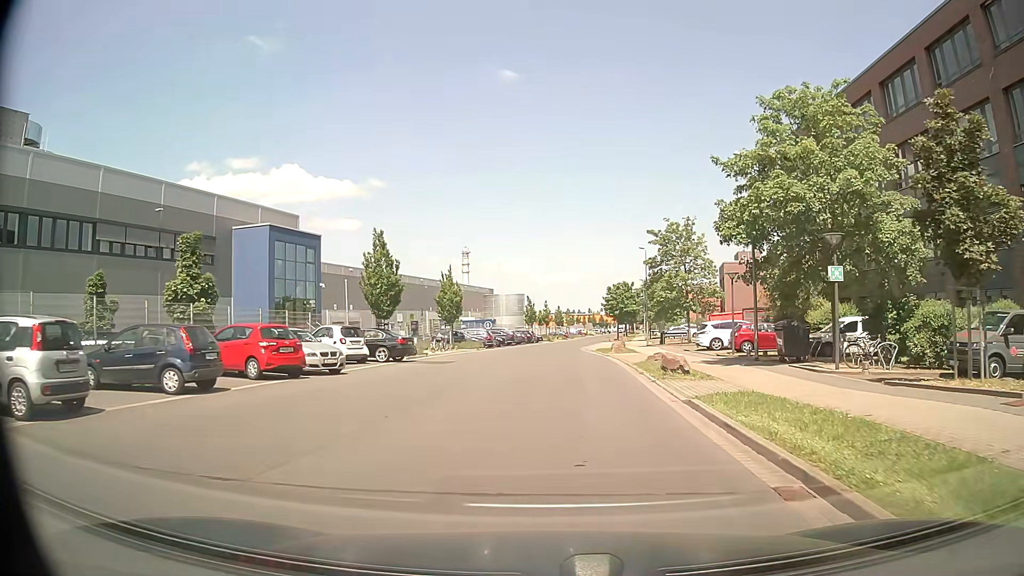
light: Day
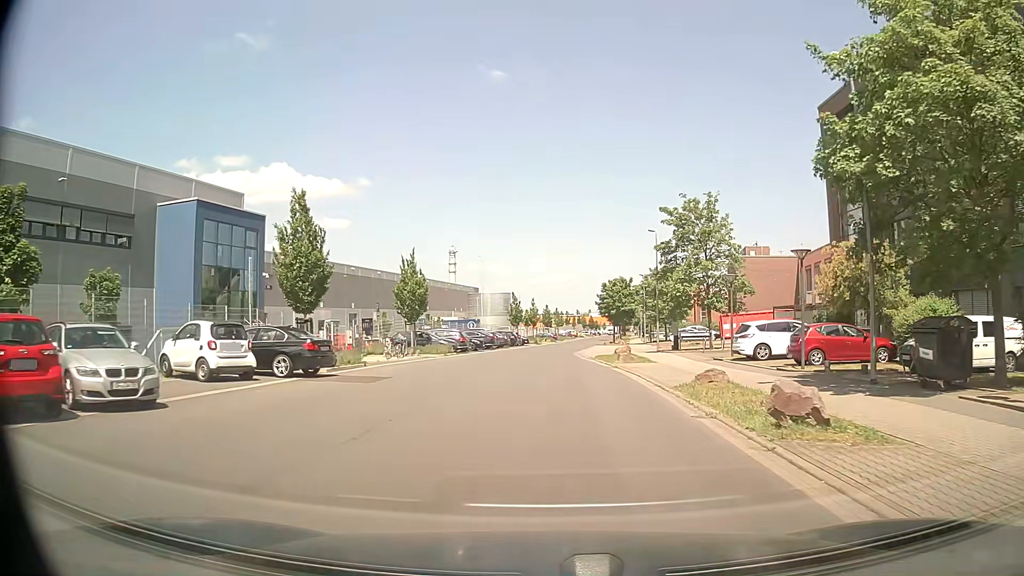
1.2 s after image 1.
(+0.1, +10.2) m; +1°
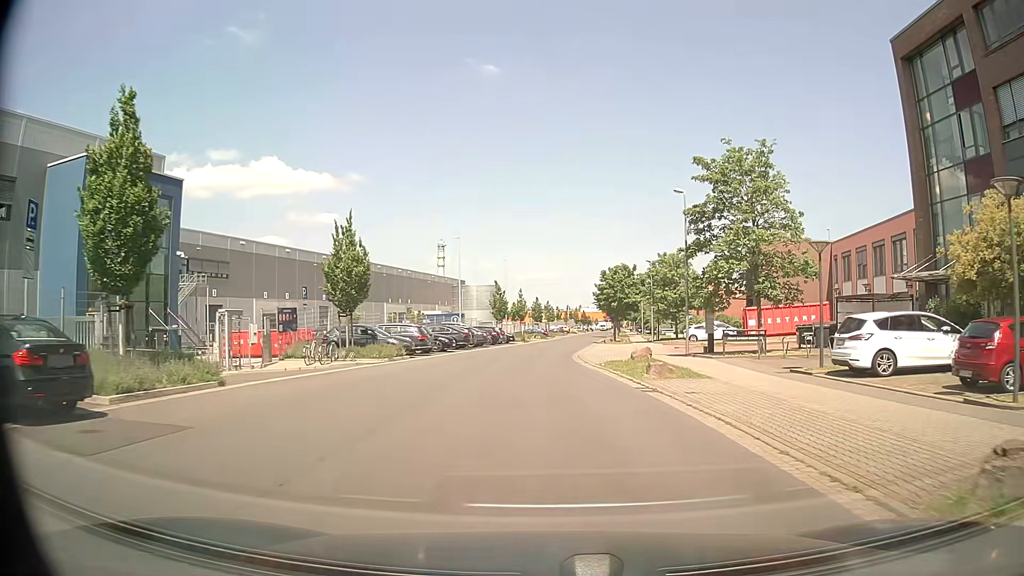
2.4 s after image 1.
(0.0, +11.4) m; +1°
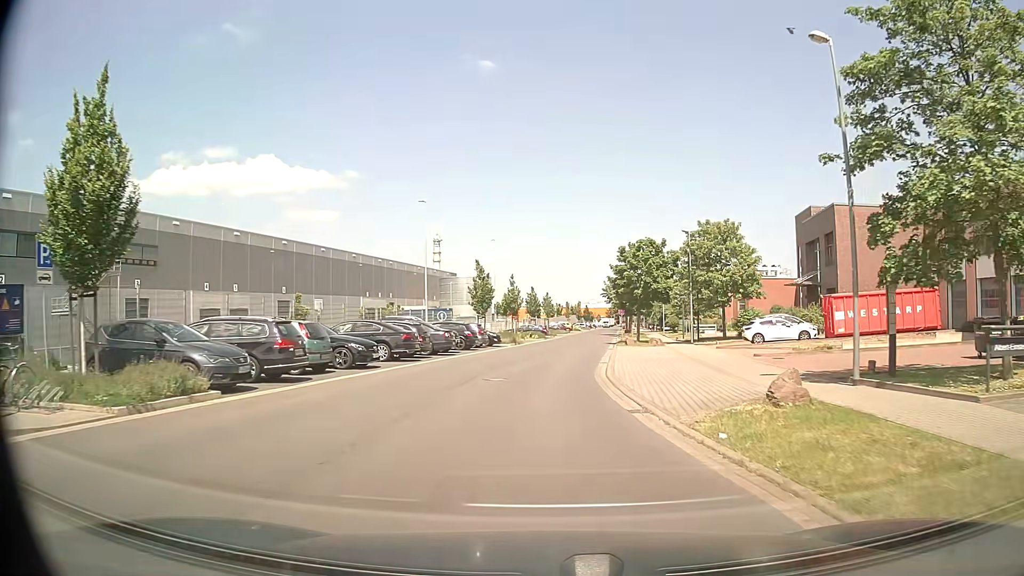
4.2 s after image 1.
(0.0, +17.4) m; 0°
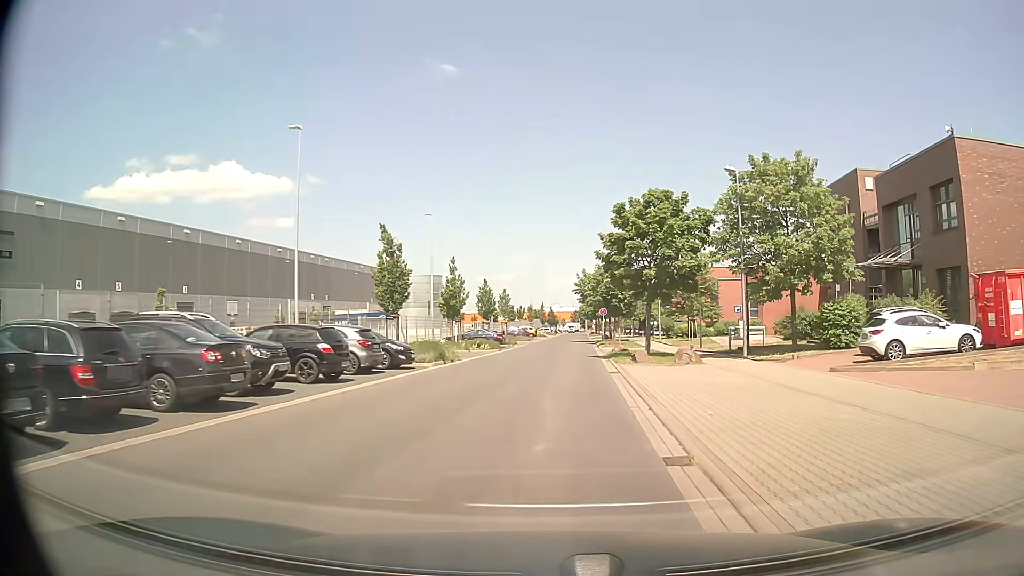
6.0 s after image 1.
(+0.3, +19.1) m; +3°
(0, +10) (+1, +20) (+1, +30) (+2, +40) (+2, +50) (+3, +60) (+3, +70) (+4, +80) (+5, +90) (+5, +100) m
